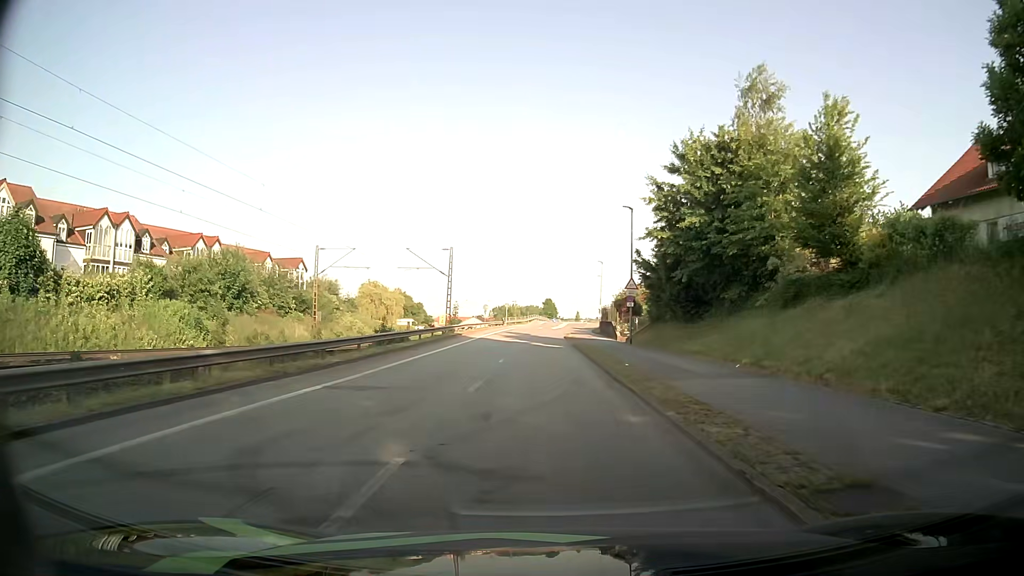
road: unclassified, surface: asphalt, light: Day
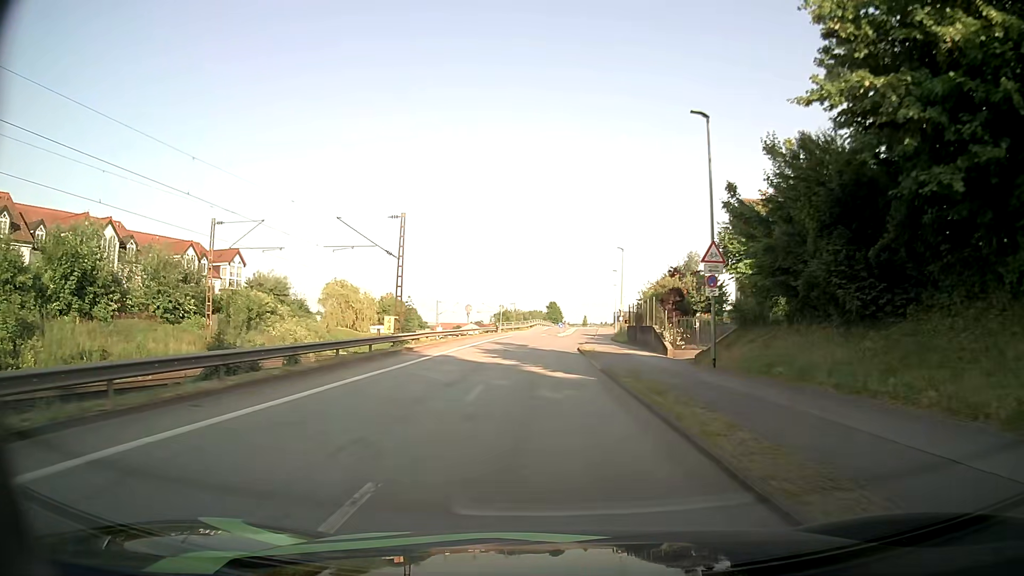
(0.0, +19.0) m; 0°
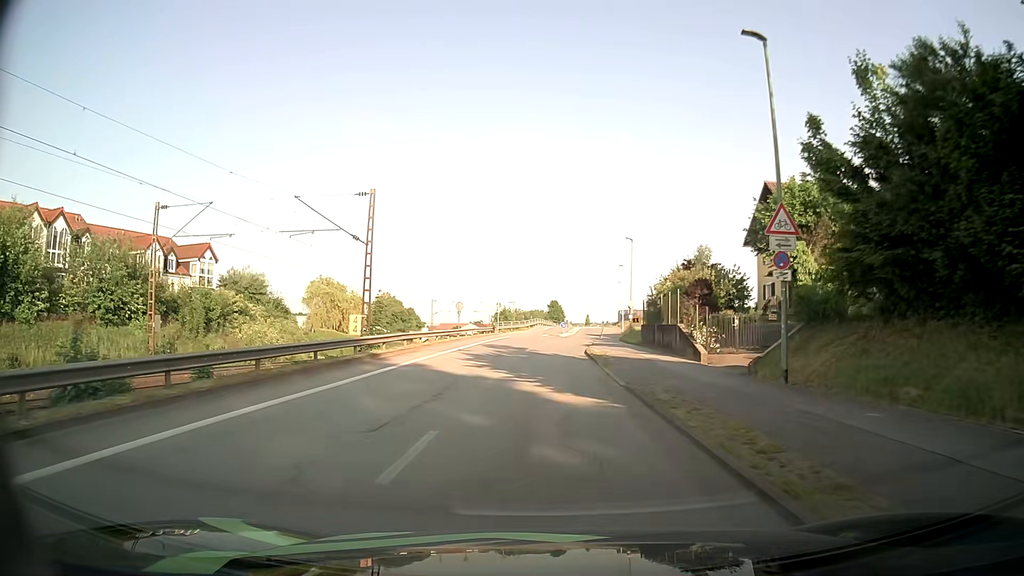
(0.0, +6.3) m; 0°
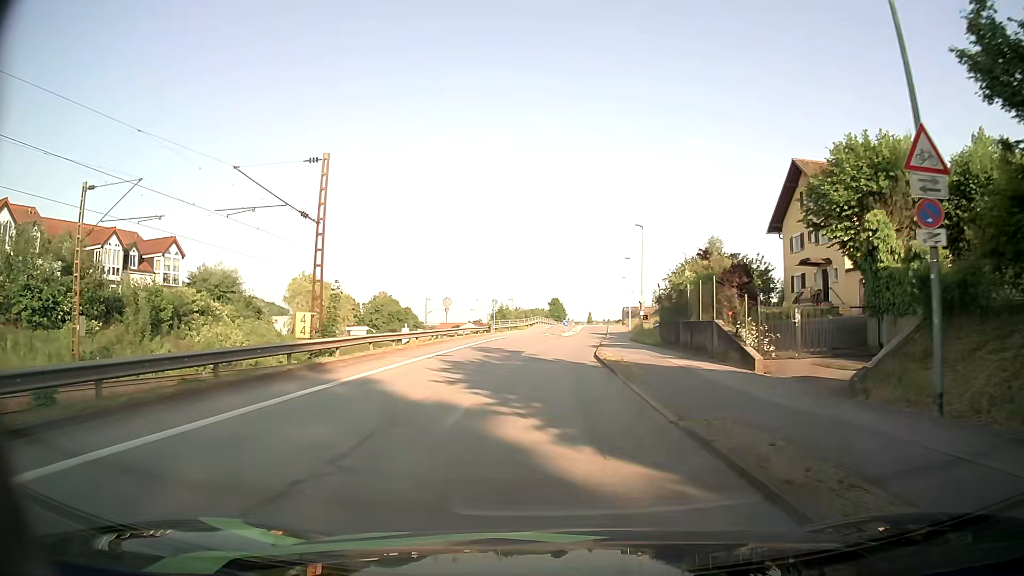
(0.0, +6.2) m; 0°
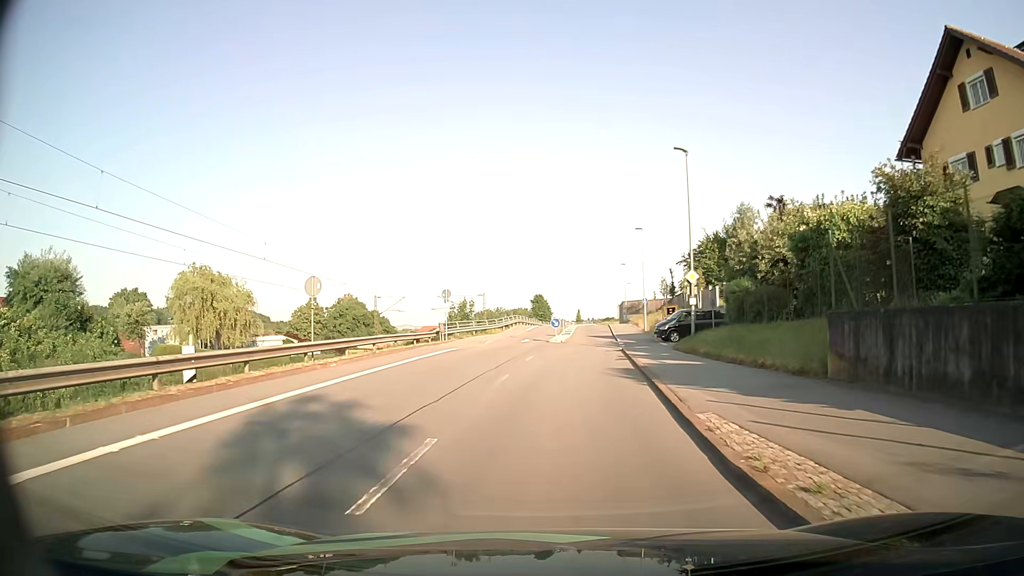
(+0.1, +21.6) m; +1°
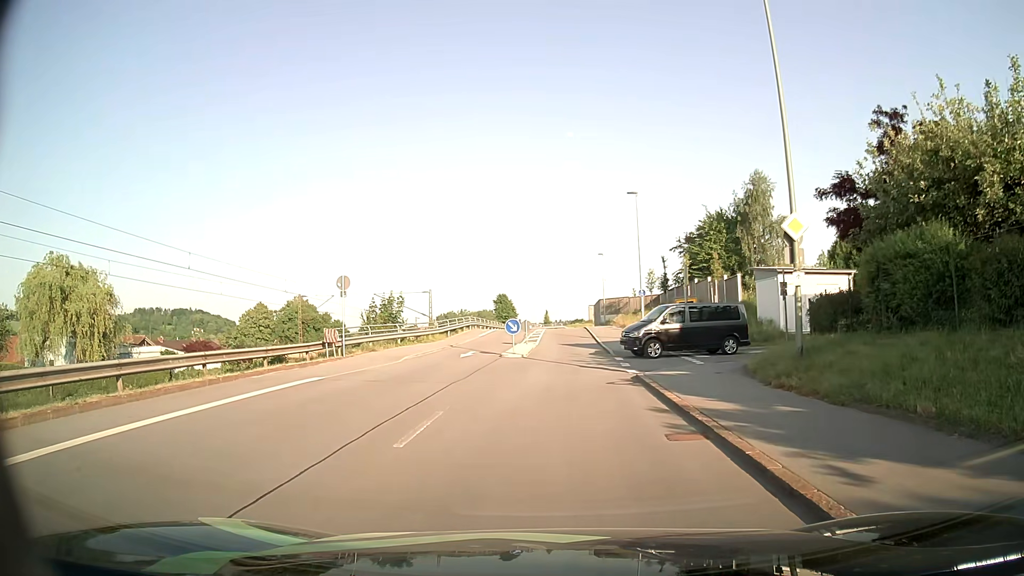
(+0.4, +14.7) m; +2°
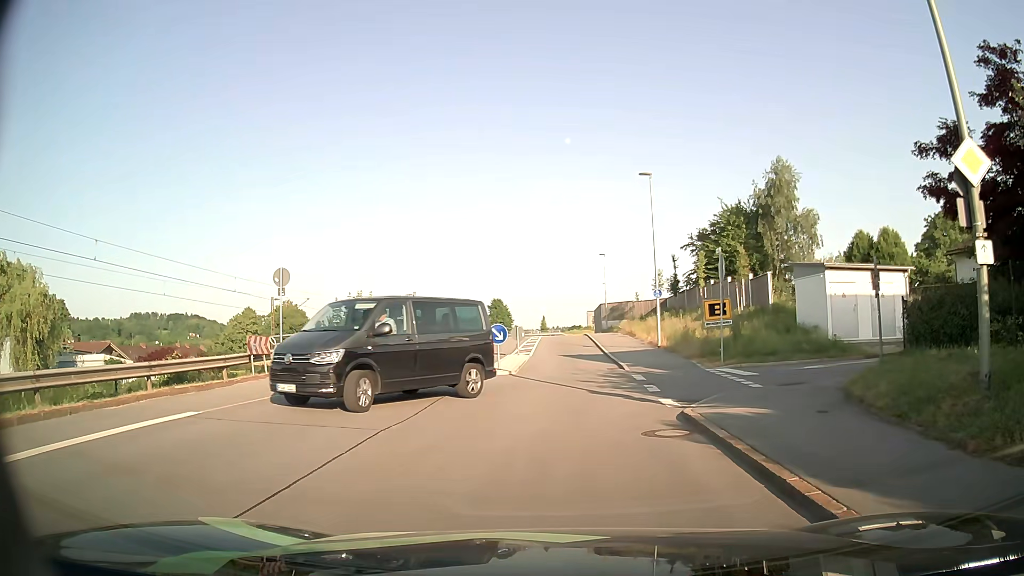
(+0.1, +6.4) m; +1°
